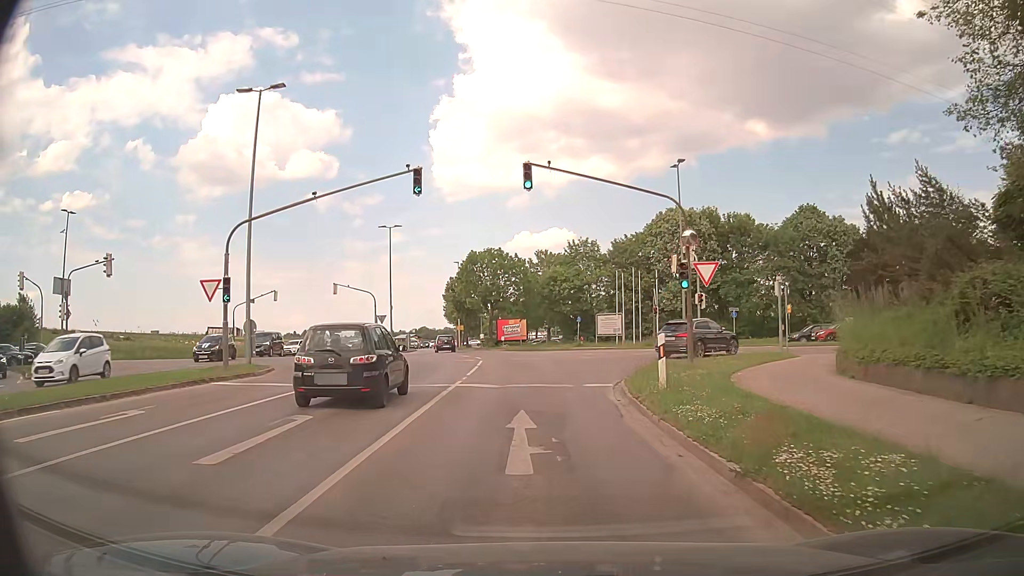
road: tertiary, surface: asphalt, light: Day
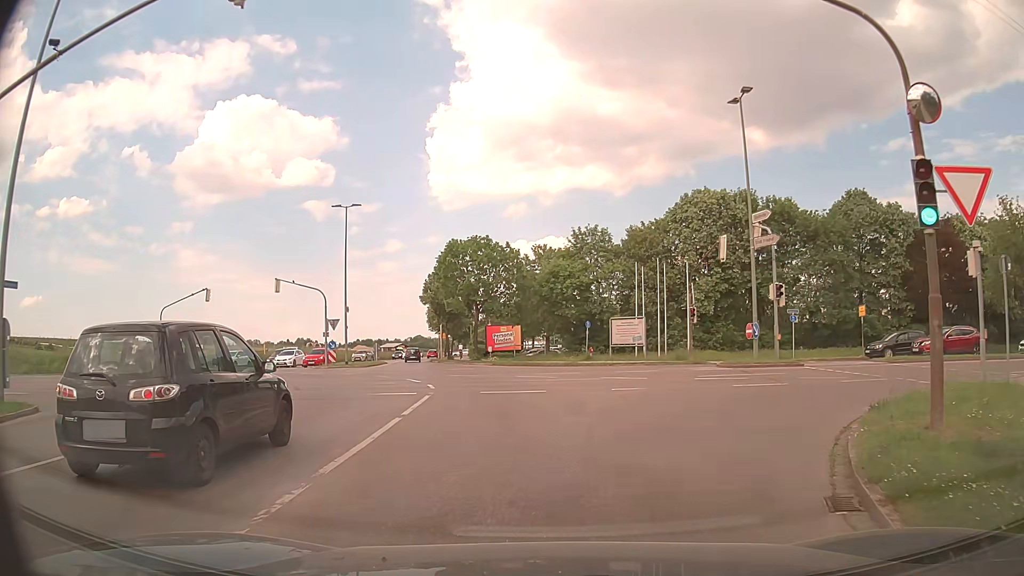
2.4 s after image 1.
(-0.4, +13.5) m; -2°
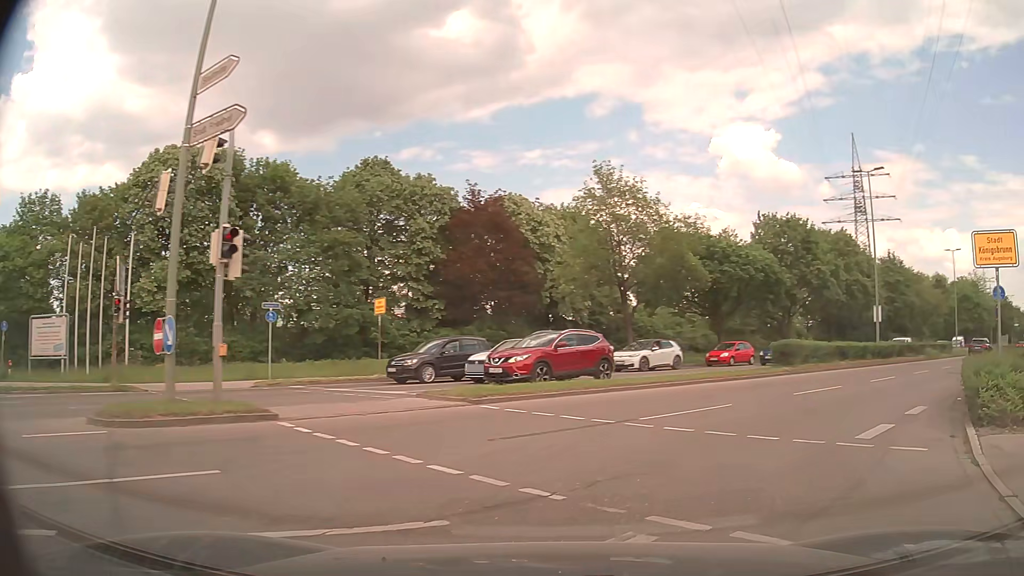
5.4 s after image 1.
(+4.7, +14.3) m; +43°
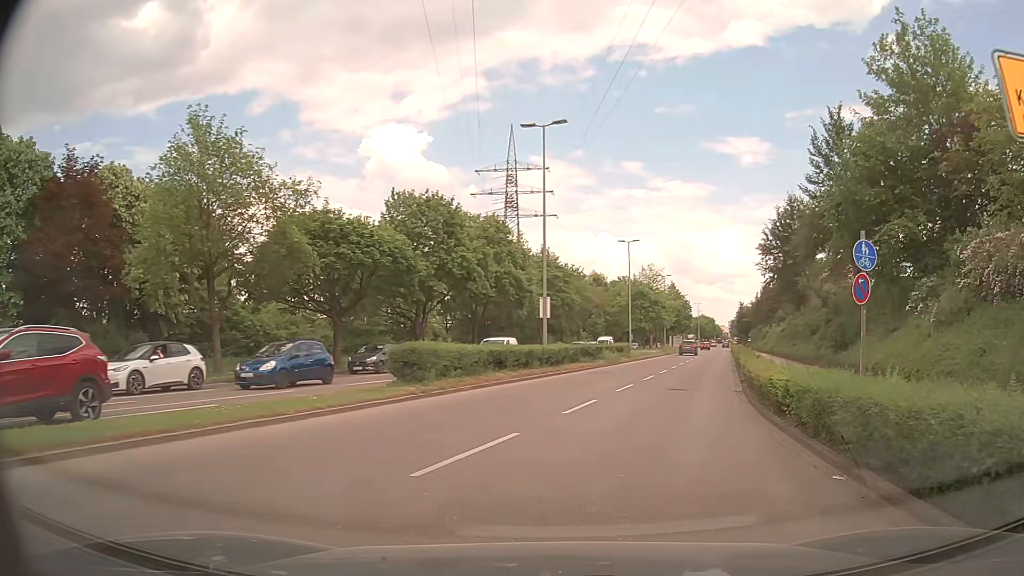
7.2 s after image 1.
(+2.8, +9.4) m; +32°
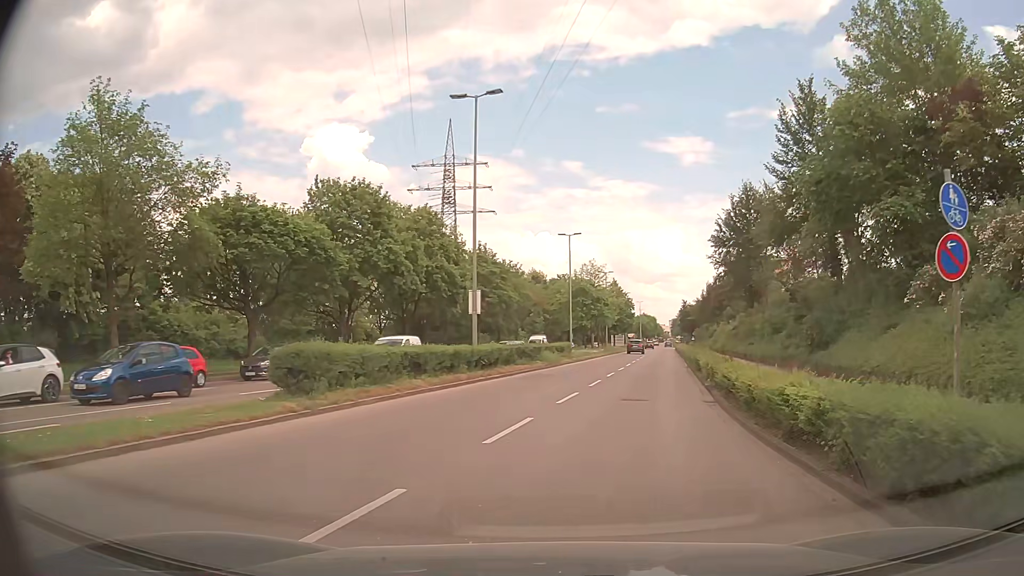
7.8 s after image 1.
(+0.1, +3.8) m; +4°
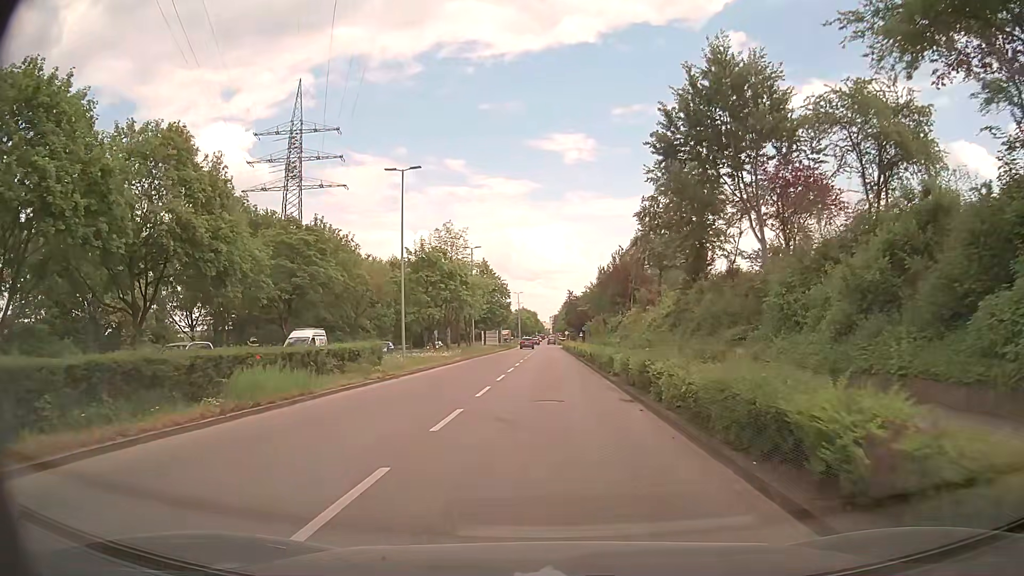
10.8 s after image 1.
(+3.3, +23.1) m; +11°
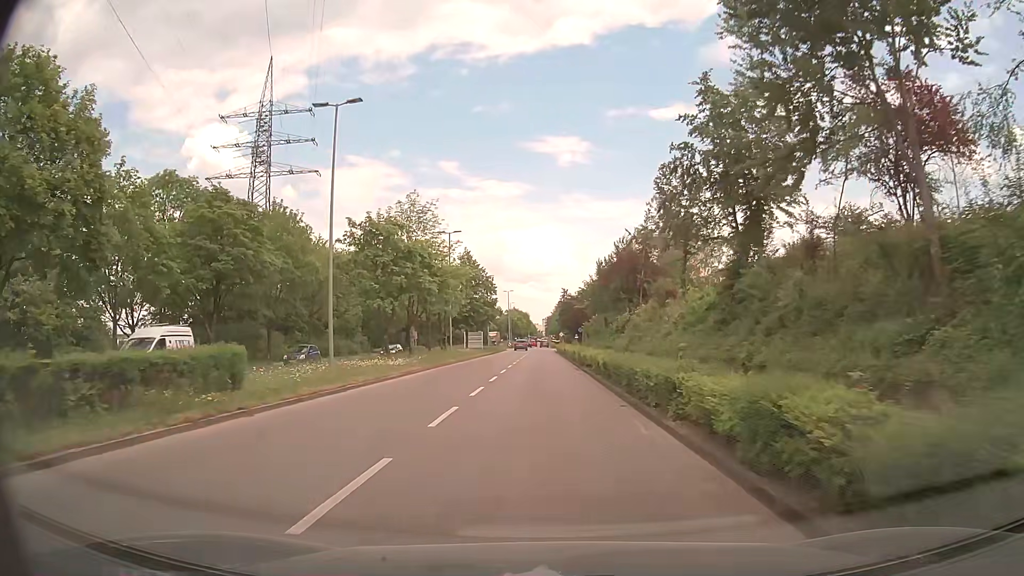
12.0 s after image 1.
(0.0, +11.8) m; 0°
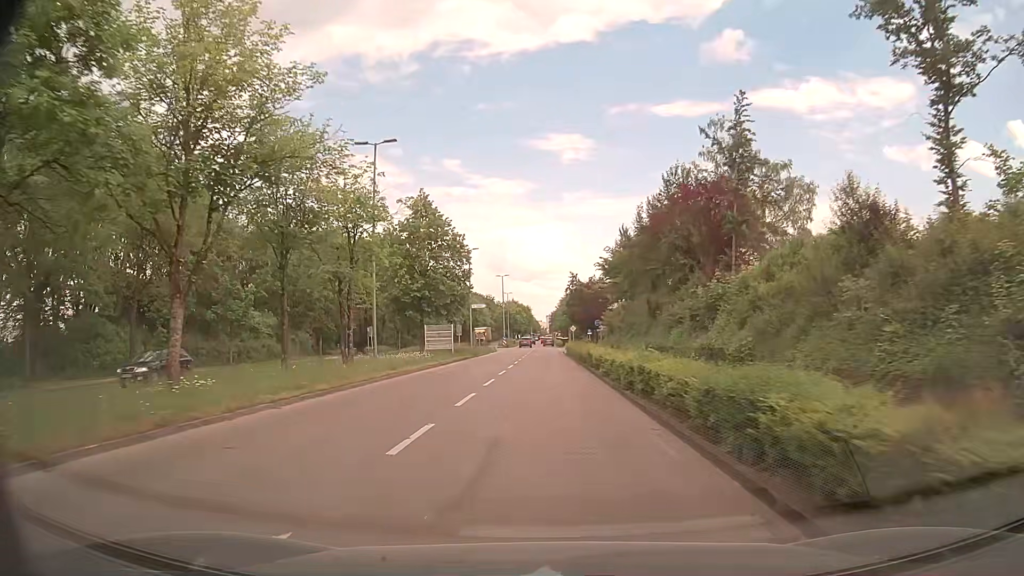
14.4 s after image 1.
(-0.1, +27.7) m; 0°
(0, +10) (0, +20) (0, +30) (0, +40) (-1, +50) (-2, +60) (-3, +70) (-3, +80) (-4, +90) (-4, +100) m
